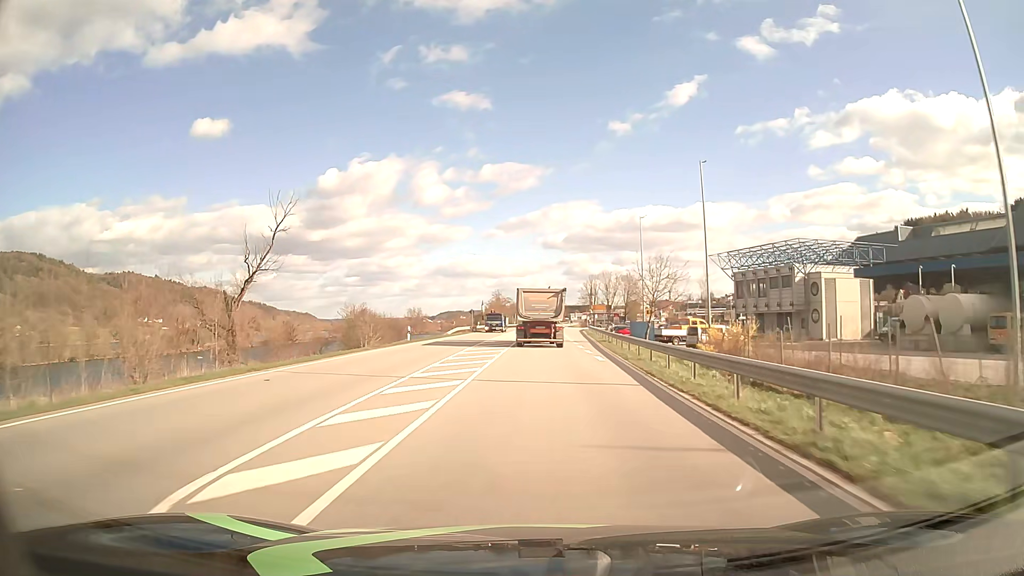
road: primary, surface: asphalt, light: Day
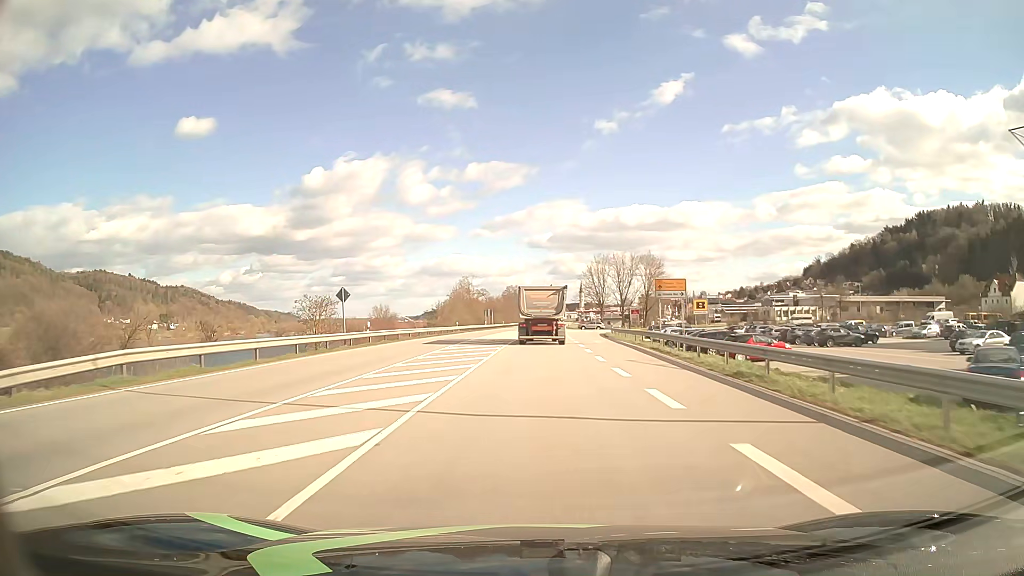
(+0.7, +56.9) m; +1°
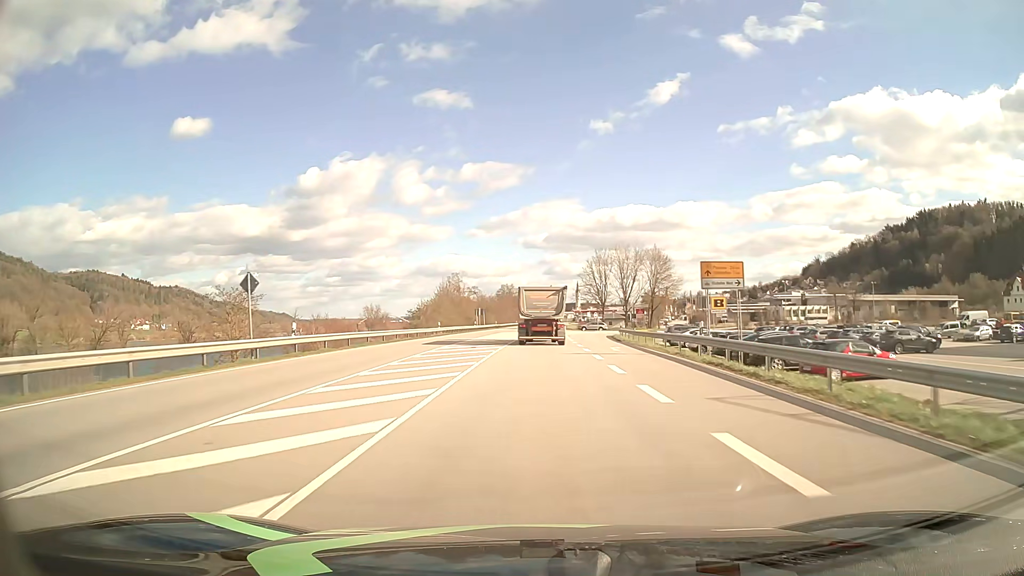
(0.0, +11.4) m; 0°
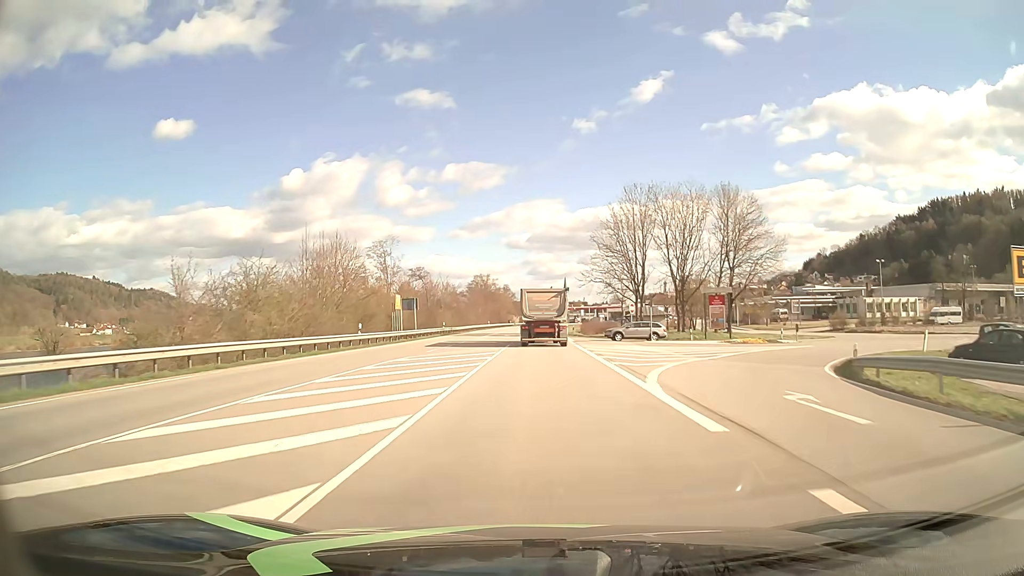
(+0.8, +57.4) m; +2°
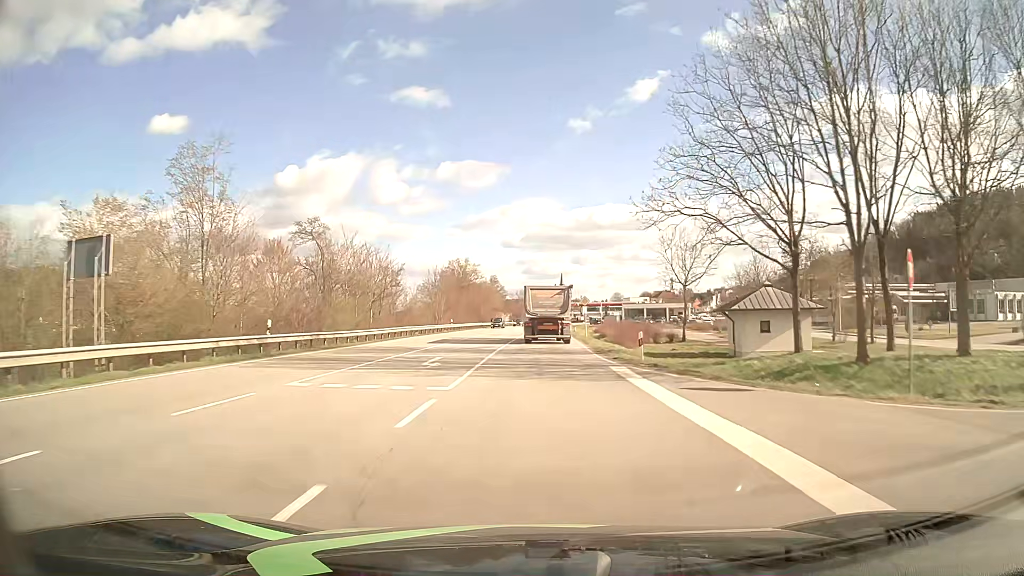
(+0.2, +46.4) m; 0°
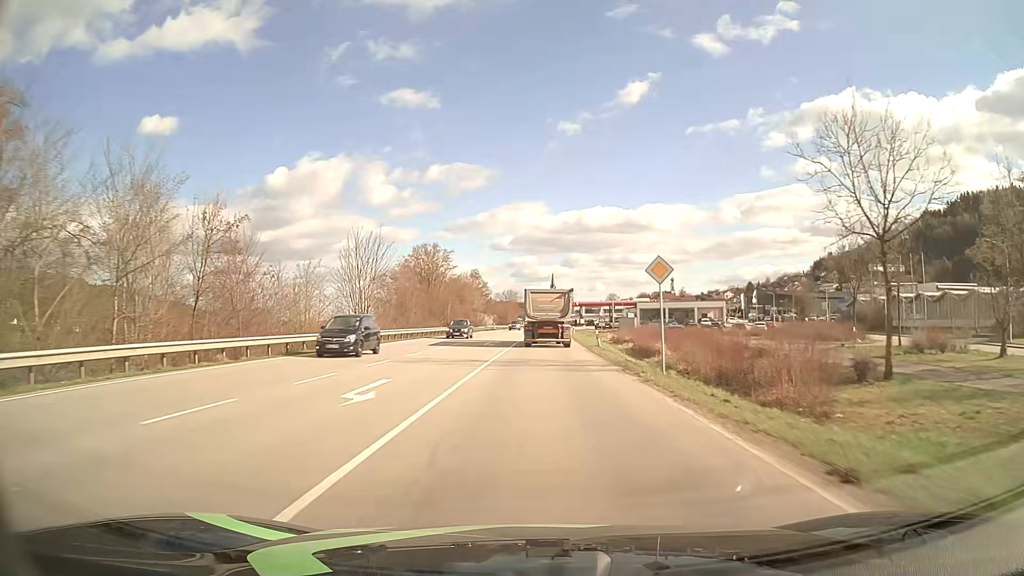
(+0.3, +35.1) m; +1°
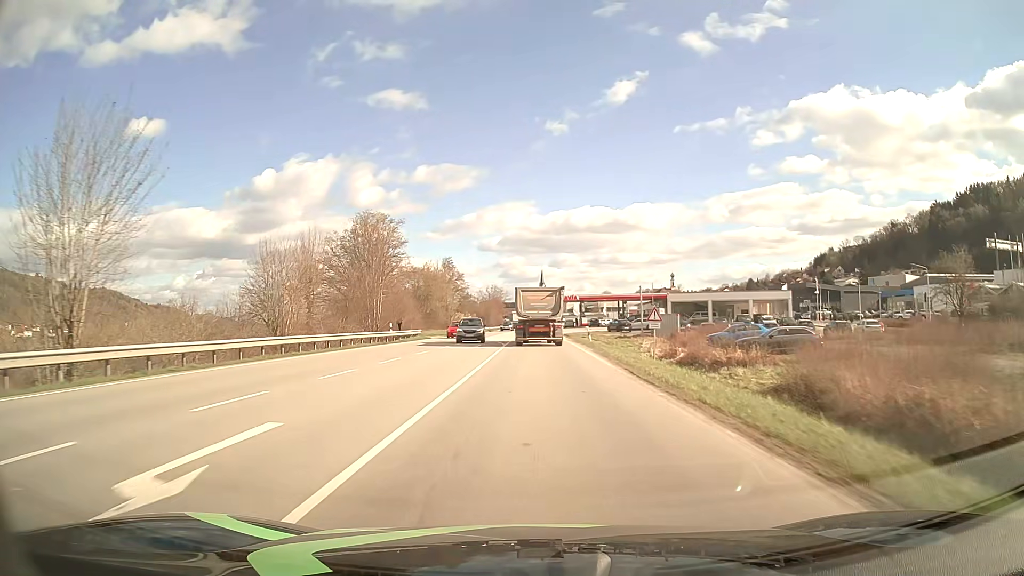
(+0.4, +35.1) m; +1°
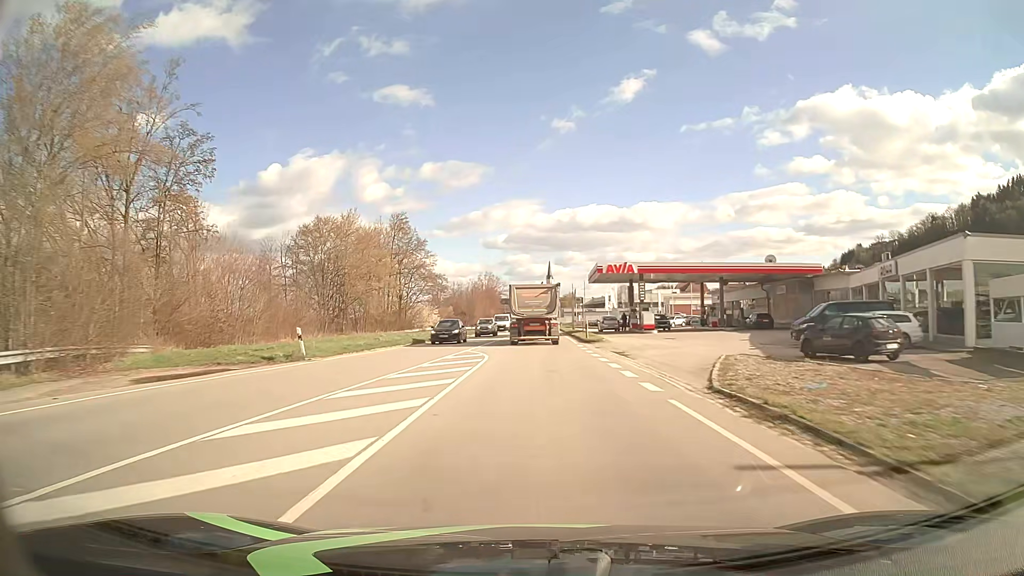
(0.0, +58.1) m; -1°
(0, +10) (0, +20) (0, +30) (0, +40) (0, +50) (+1, +60) (+1, +70) (+1, +80) (+1, +90) (+1, +100) m
